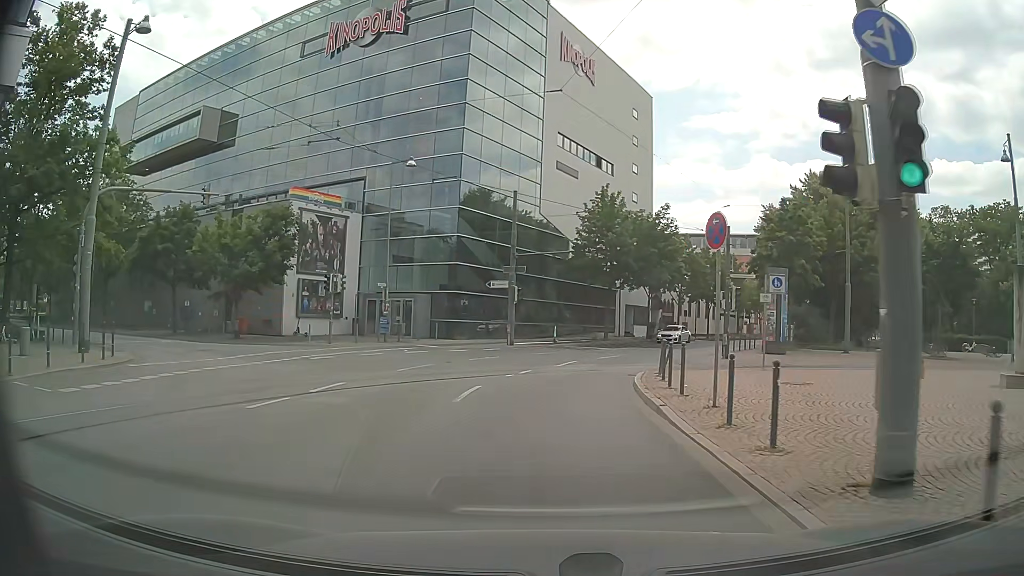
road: secondary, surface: asphalt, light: Day
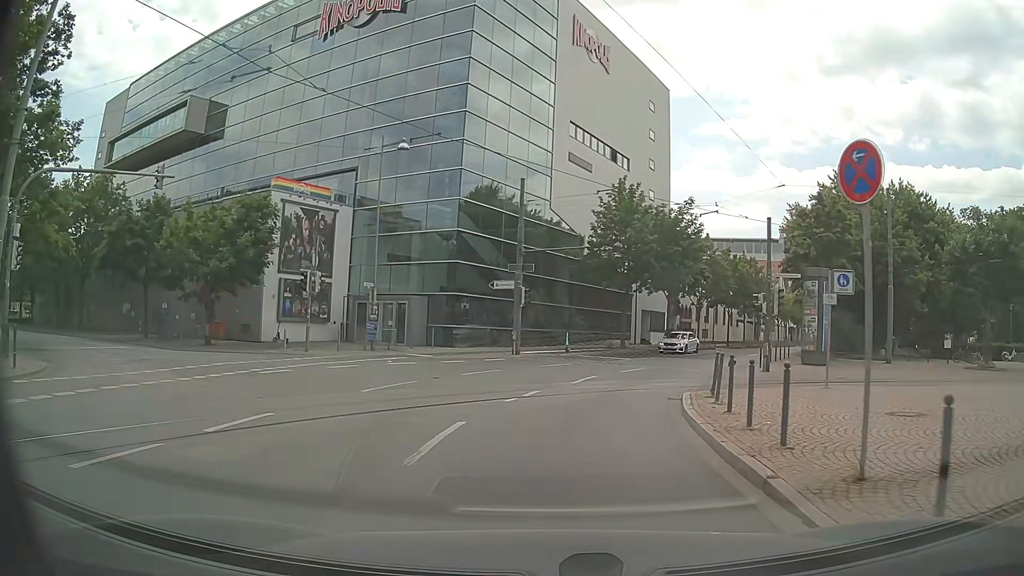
(0.0, +4.8) m; -1°
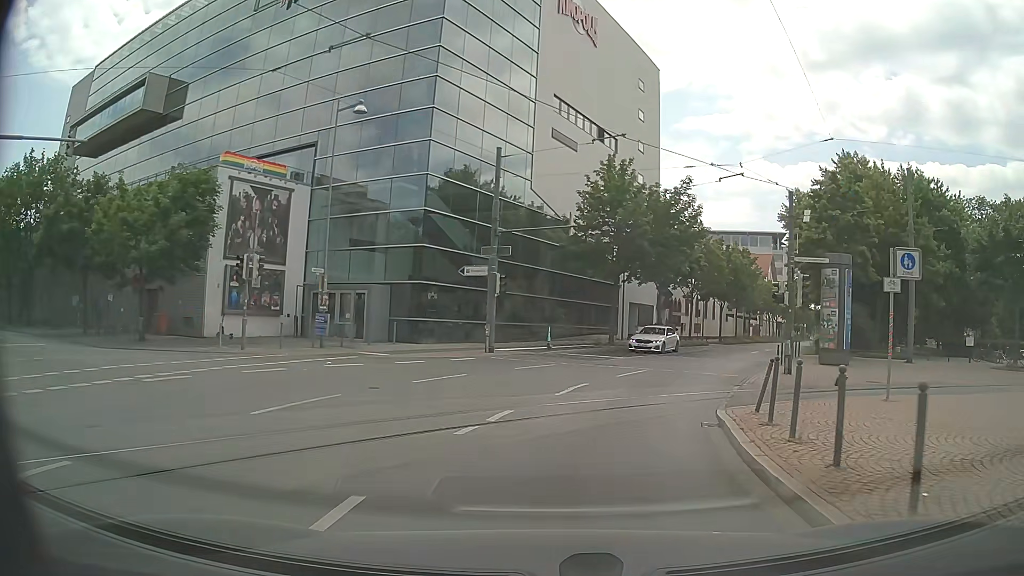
(+0.1, +4.7) m; +2°
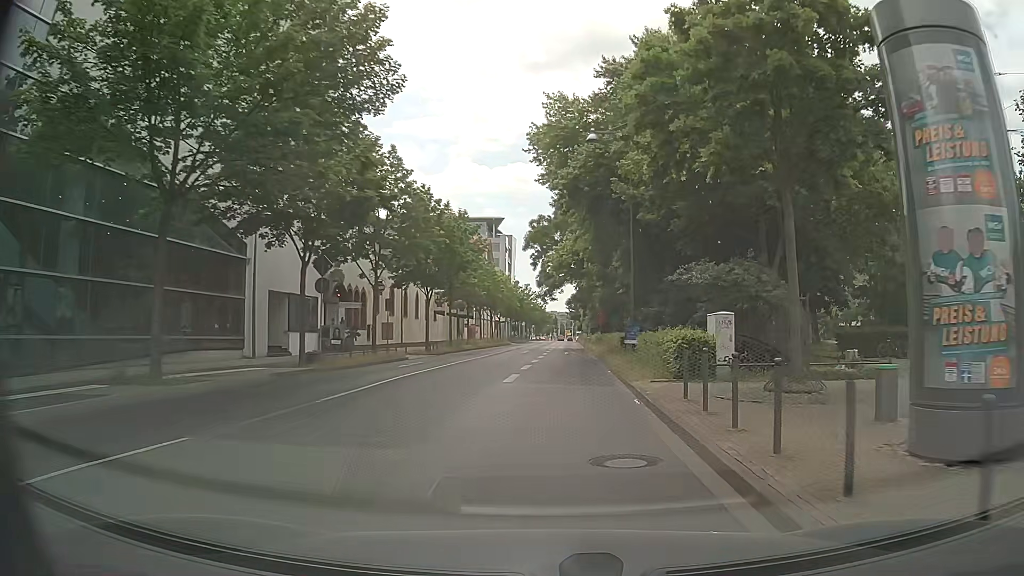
(+5.5, +24.5) m; +24°
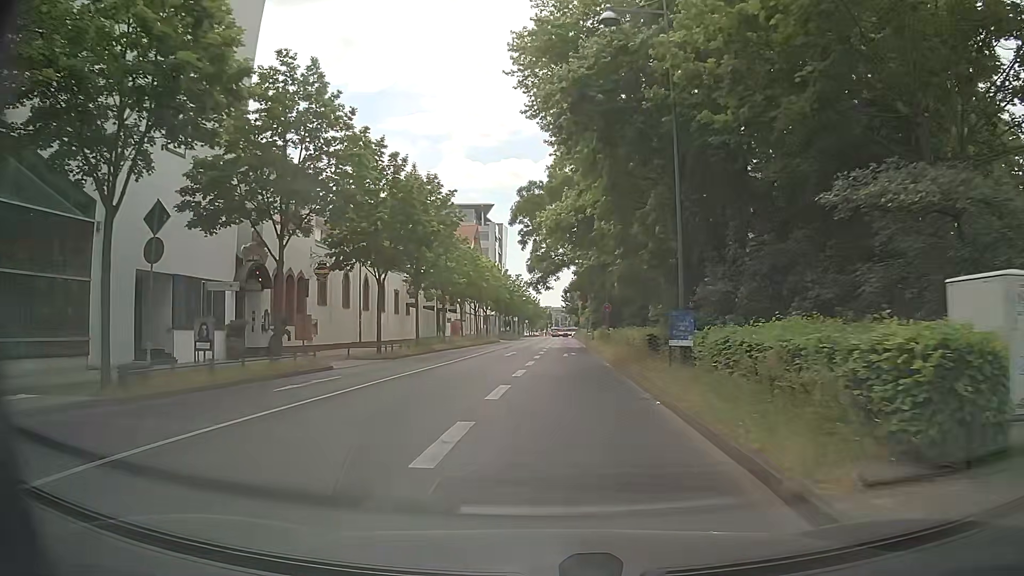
(+0.3, +11.5) m; +1°
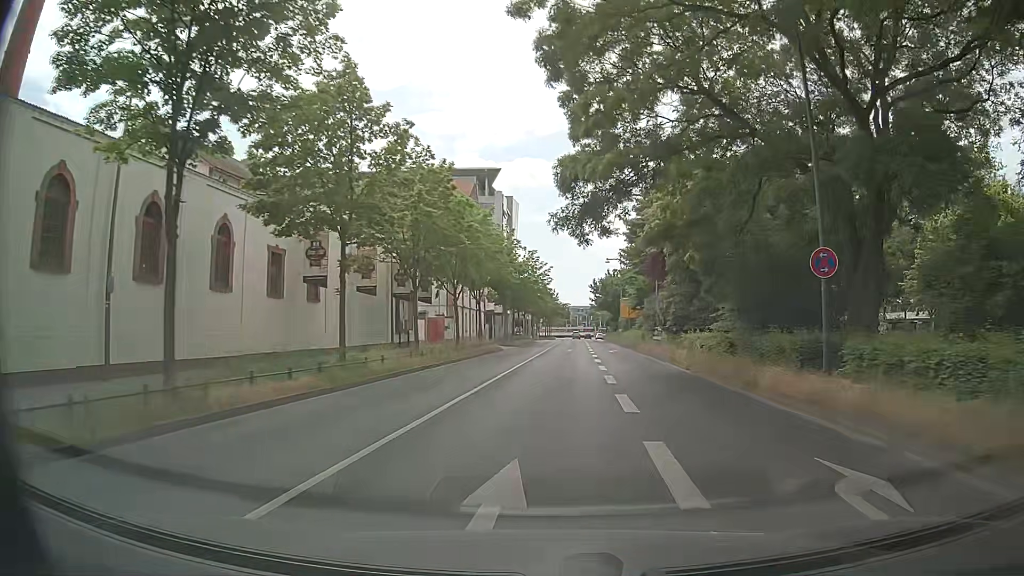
(-1.0, +31.3) m; 0°
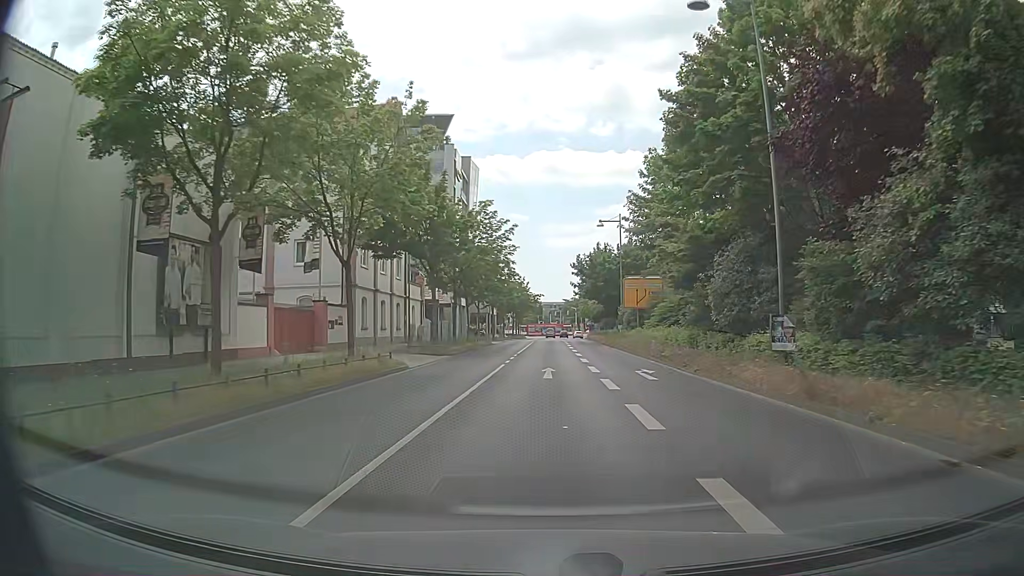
(+0.2, +26.3) m; +2°
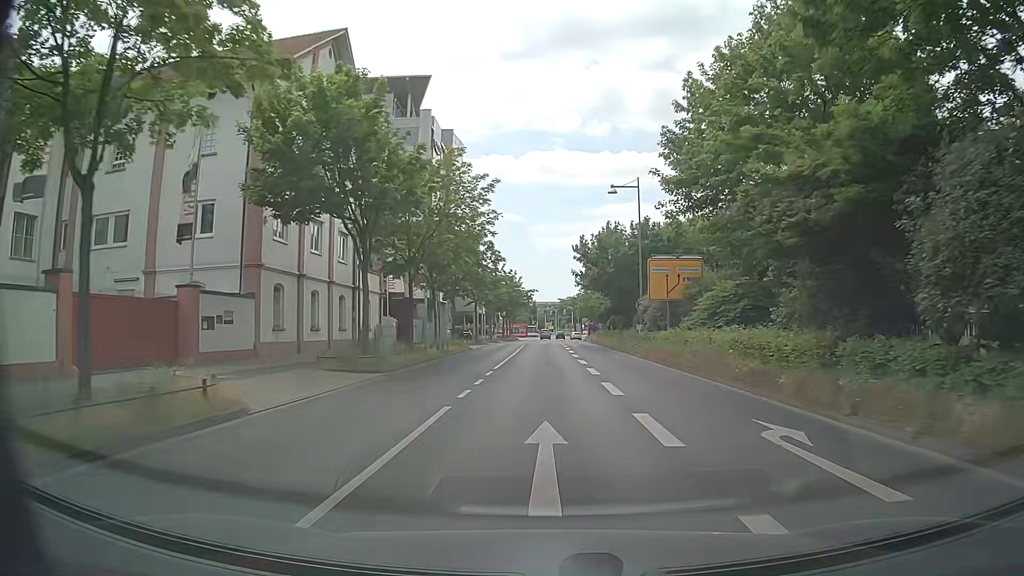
(0.0, +13.3) m; 0°
(0, +10) (0, +20) (0, +30) (0, +40) (0, +50) (0, +60) (0, +70) (0, +80) (0, +90) (0, +100) m
